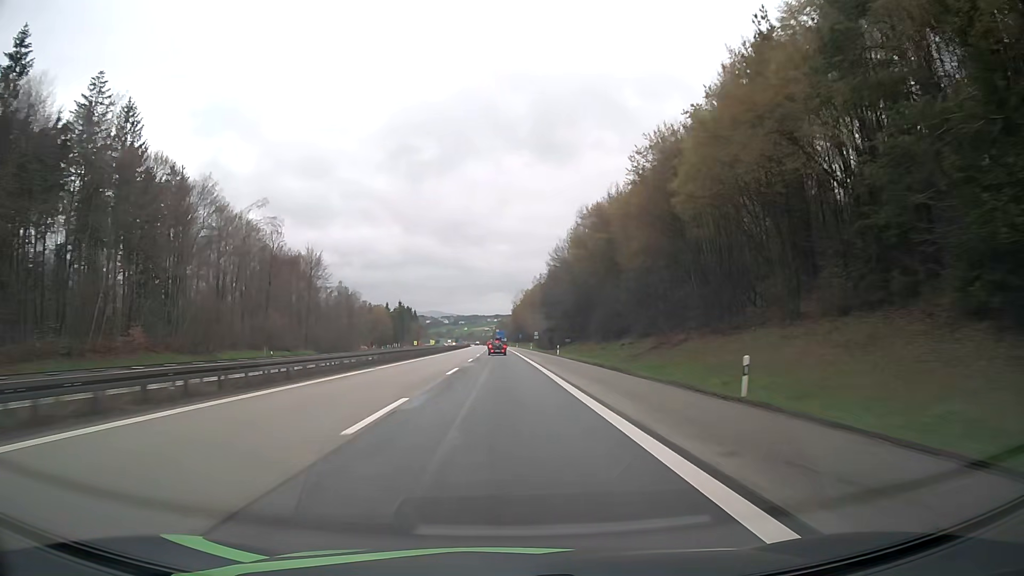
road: motorway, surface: asphalt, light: Day
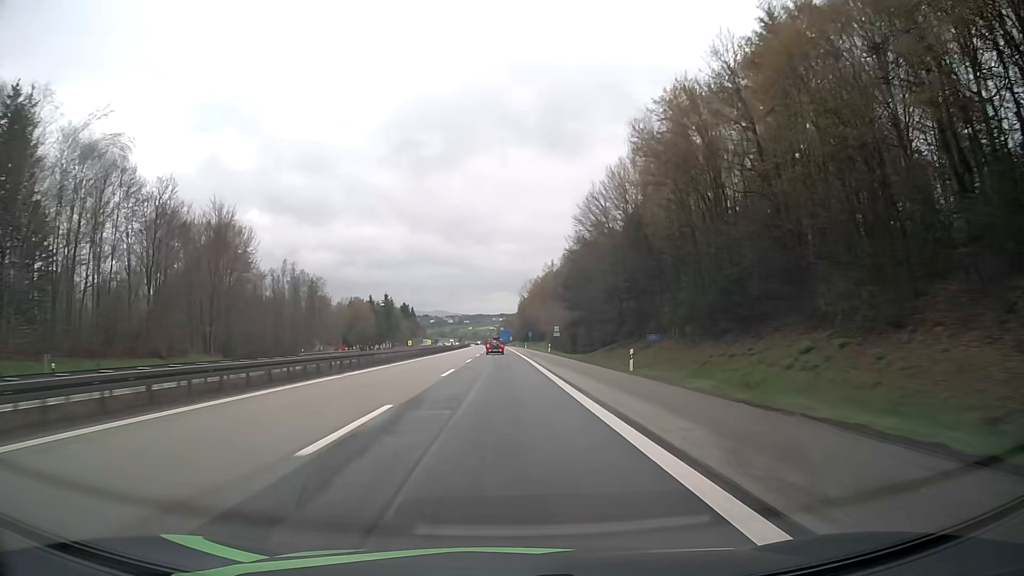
(-0.1, +37.8) m; 0°
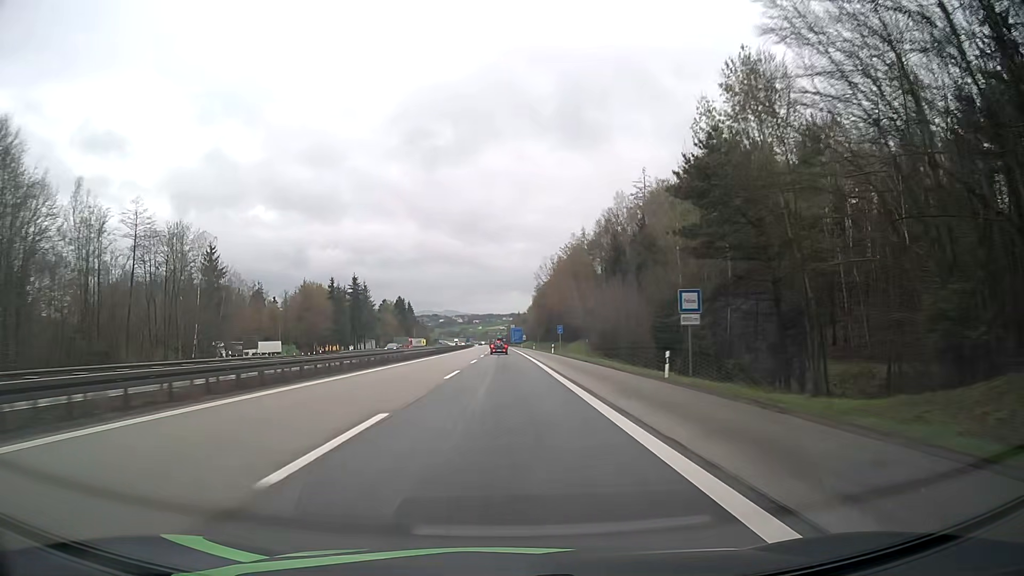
(-0.4, +55.6) m; -1°
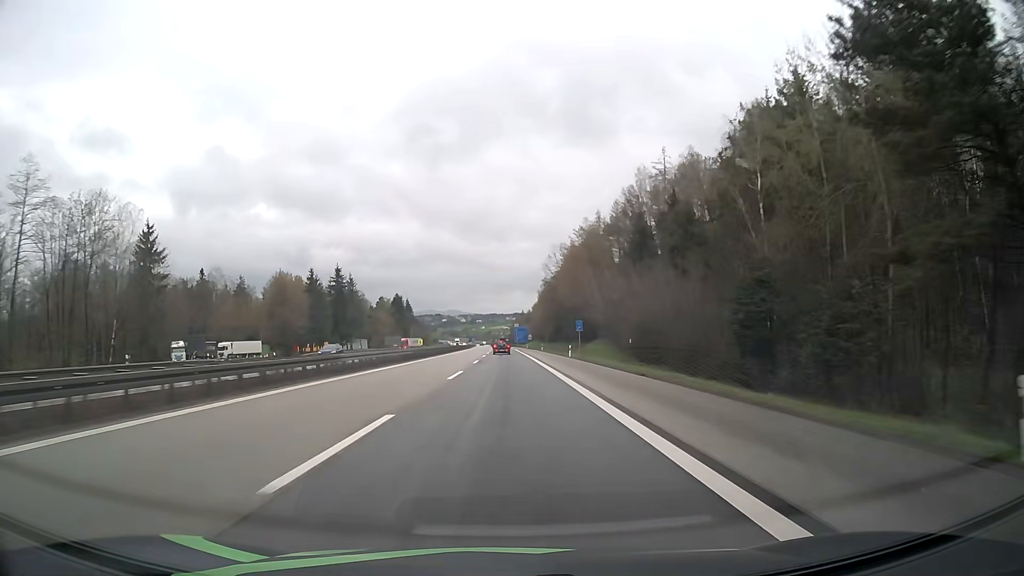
(0.0, +18.3) m; 0°
